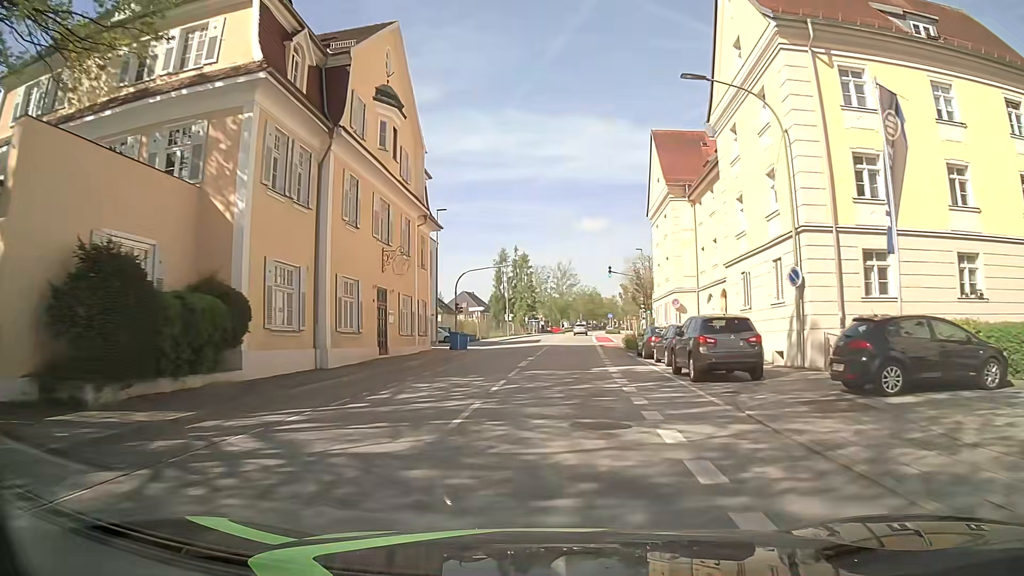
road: tertiary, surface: asphalt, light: Day
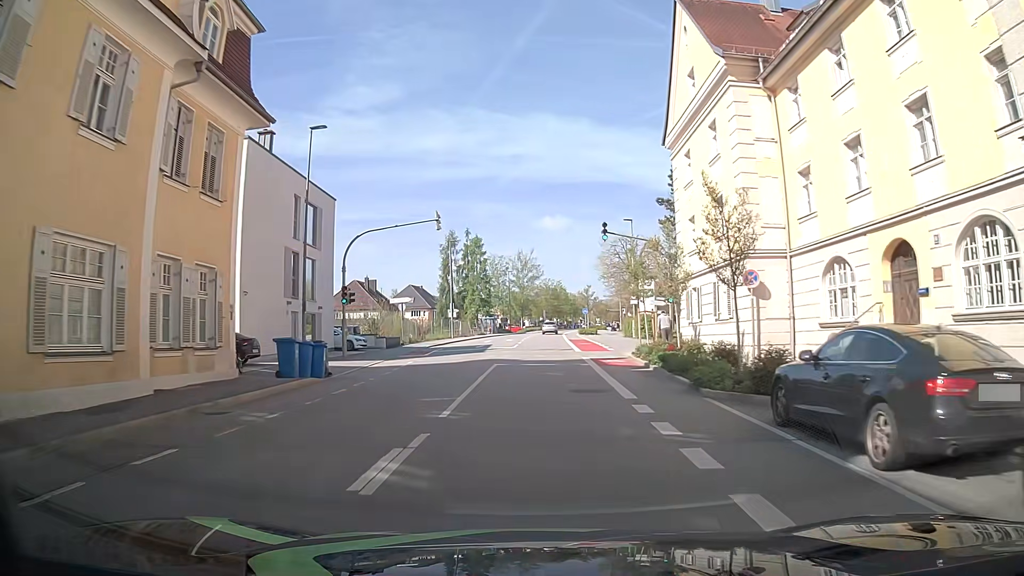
(+0.9, +21.7) m; +4°
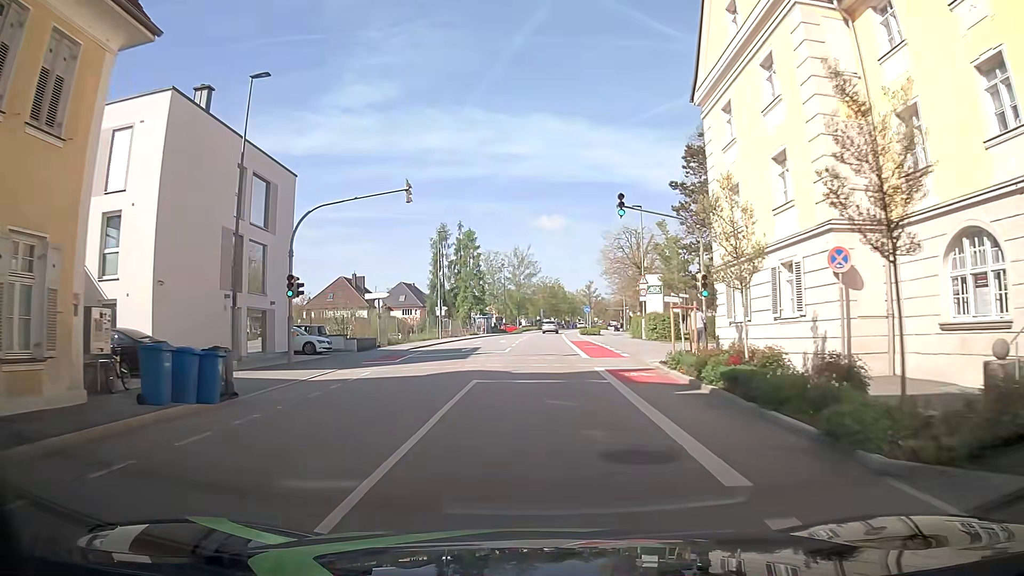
(0.0, +6.7) m; 0°
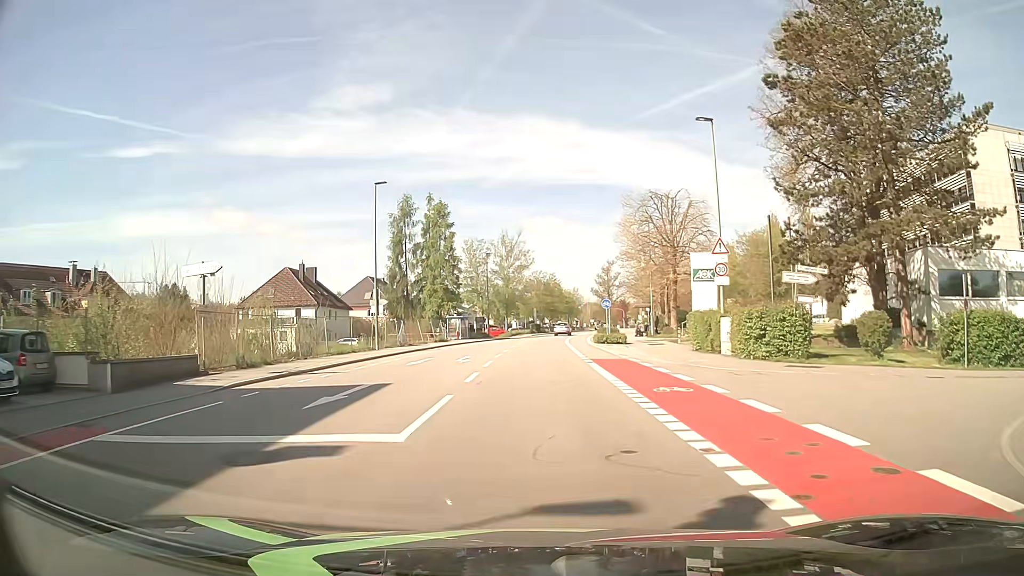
(+0.3, +23.2) m; +1°
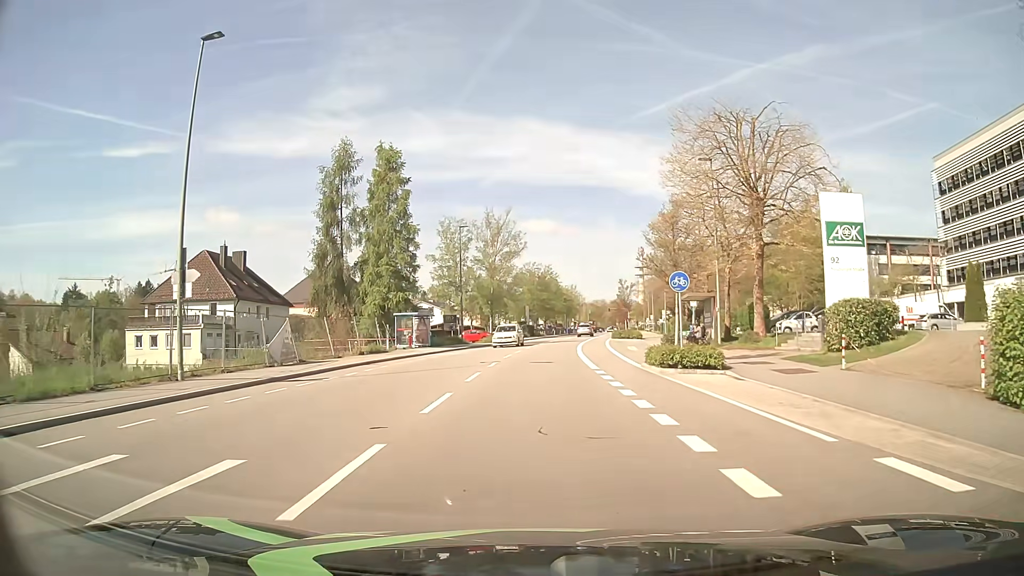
(-0.1, +23.0) m; 0°
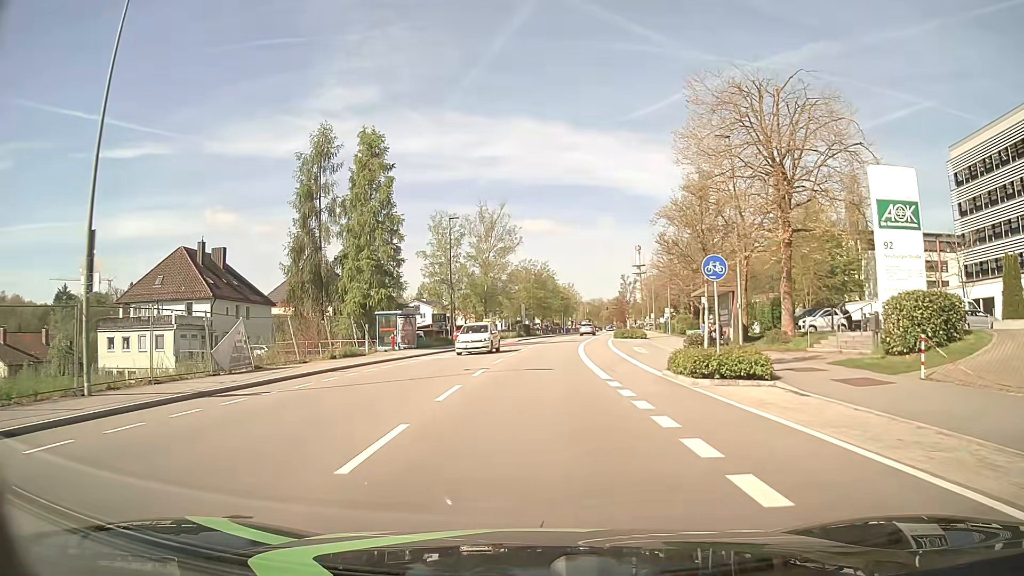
(0.0, +4.4) m; 0°
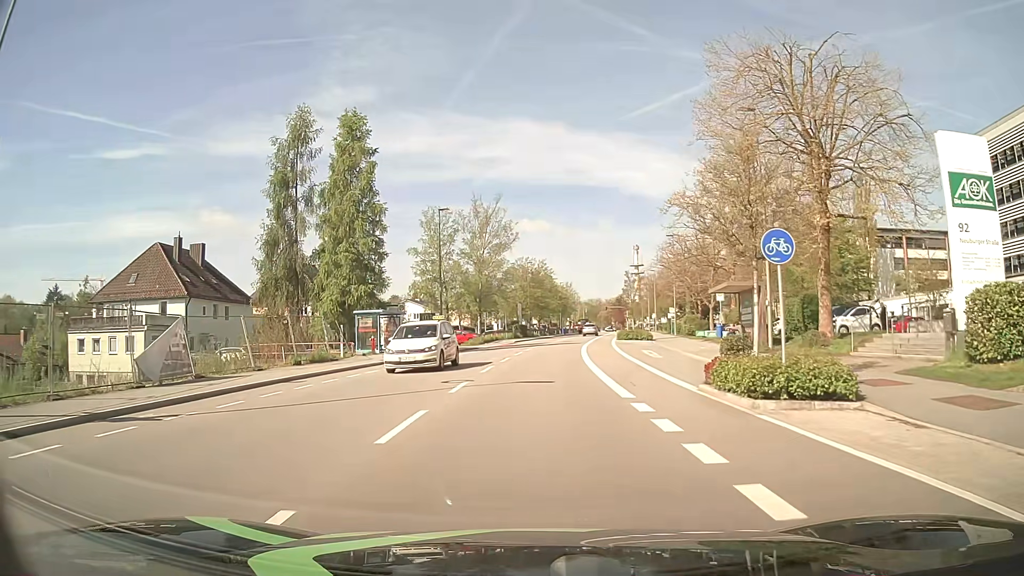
(0.0, +4.4) m; 0°
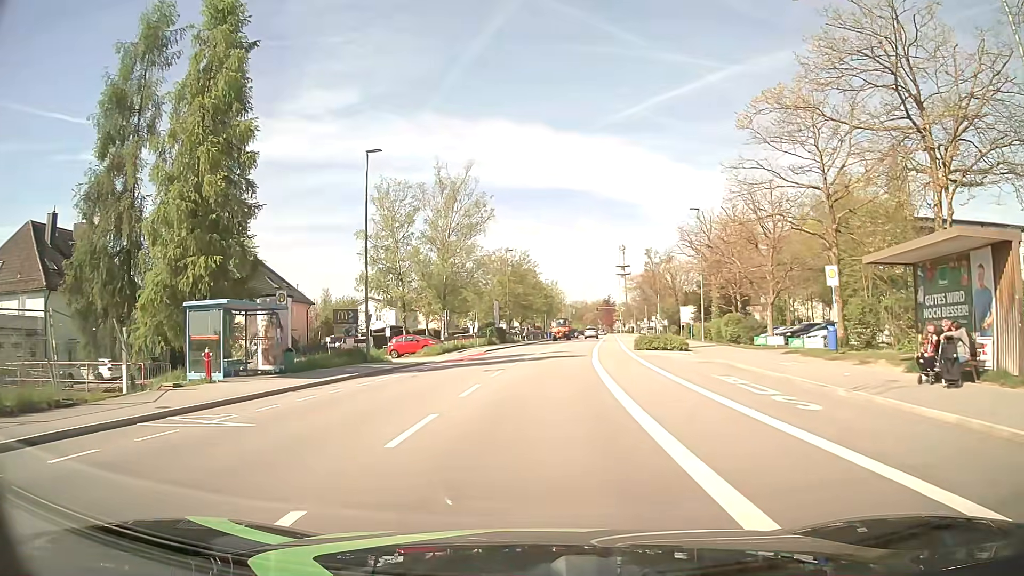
(+0.2, +17.8) m; +1°
(0, +10) (0, +20) (+1, +30) (+2, +40) (+3, +50) (+4, +60) (+5, +70) (+6, +80) (+8, +90) (+9, +100) m
